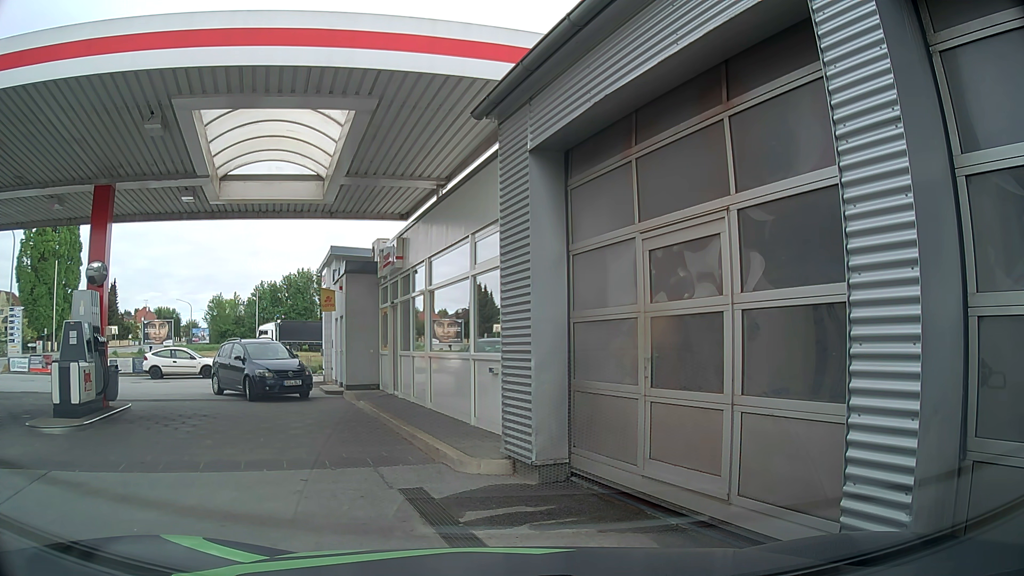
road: service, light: Day
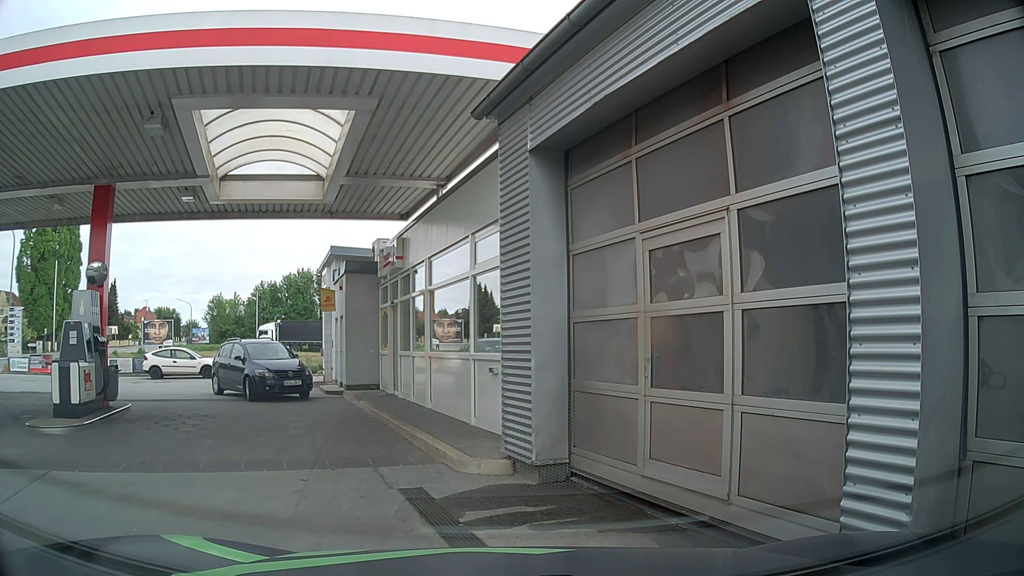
(0.0, 0.0) m; 0°
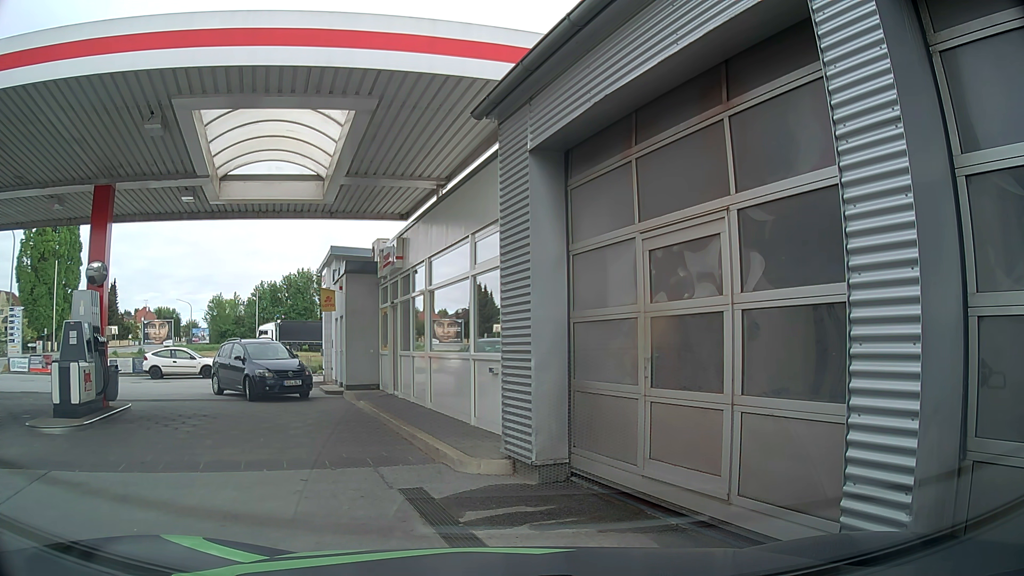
(0.0, 0.0) m; 0°
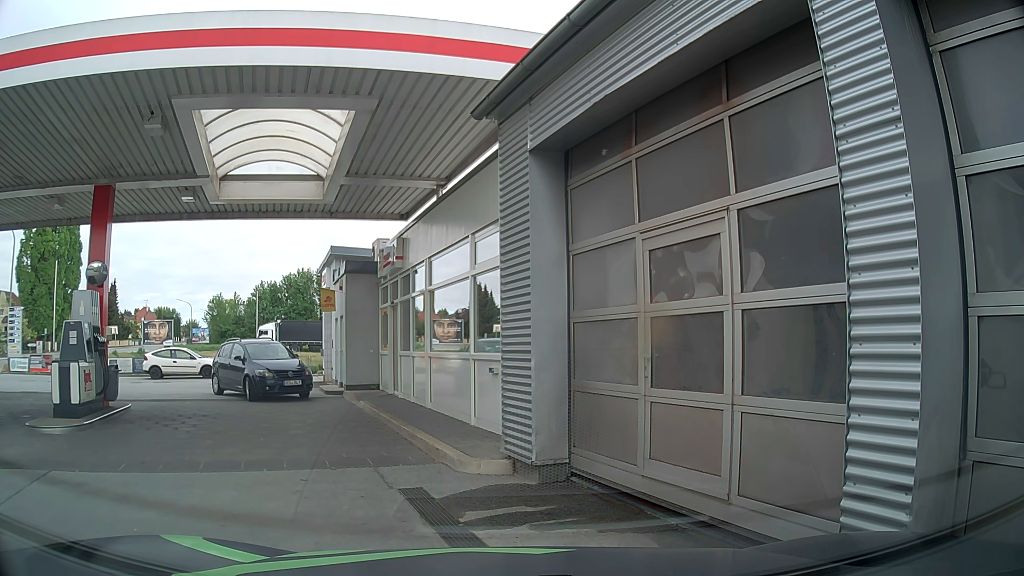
(0.0, 0.0) m; 0°
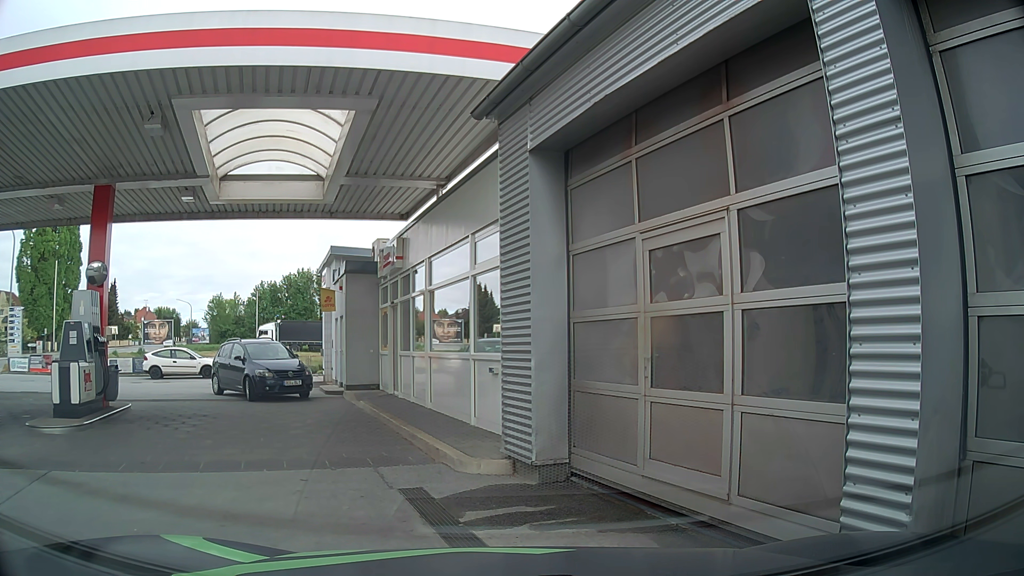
(0.0, 0.0) m; 0°
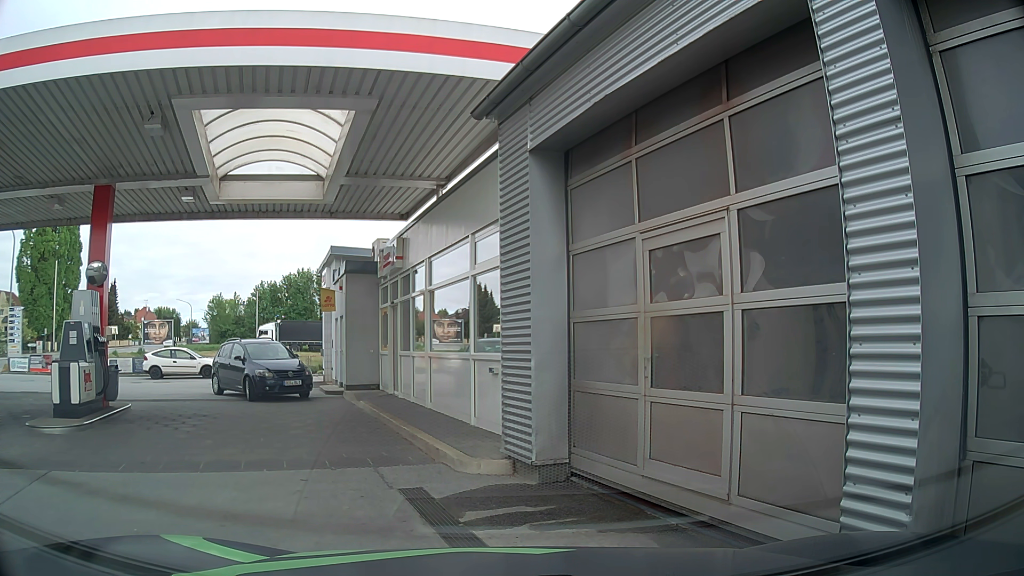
(0.0, 0.0) m; 0°
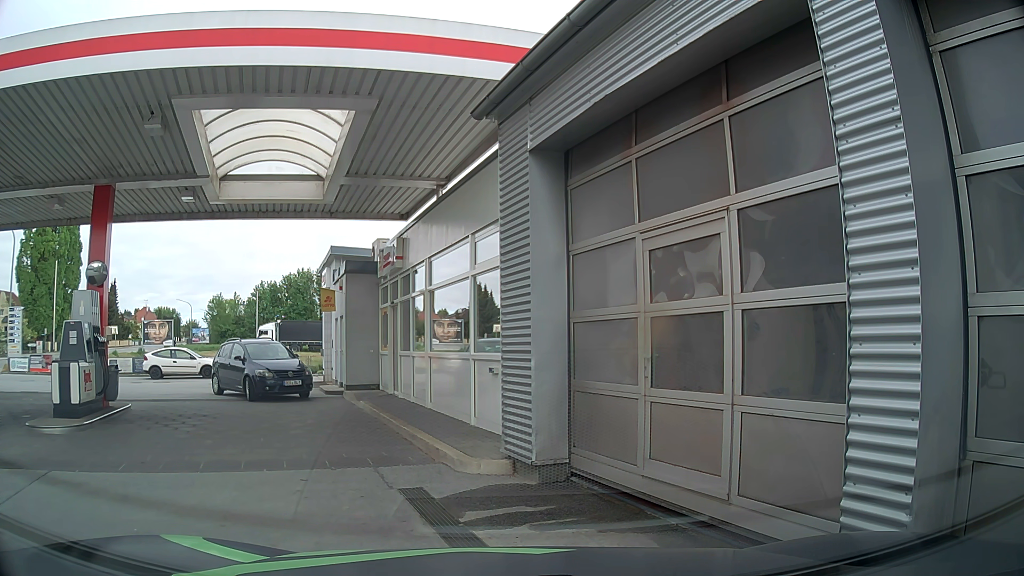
(0.0, 0.0) m; 0°
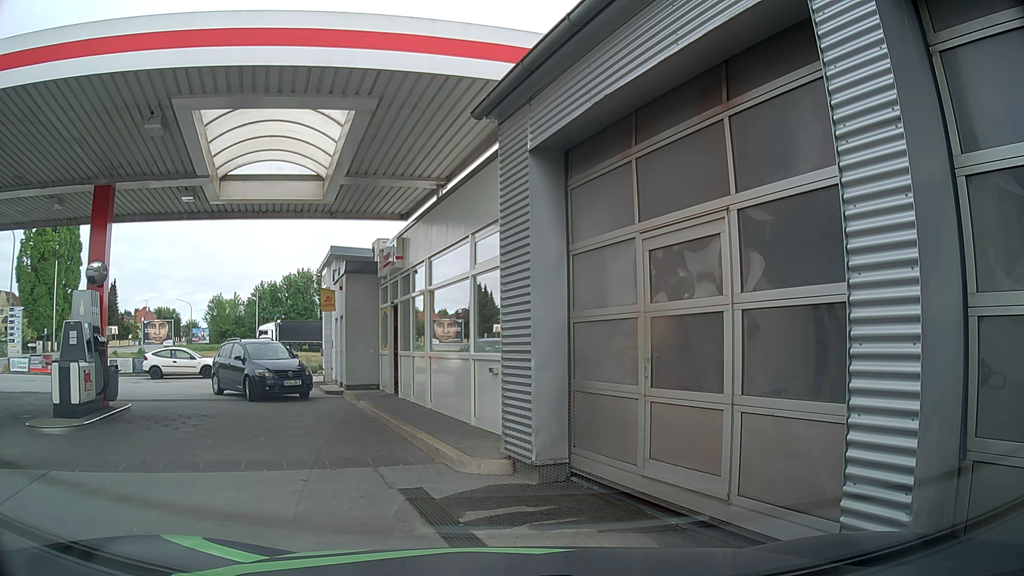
(0.0, 0.0) m; 0°
